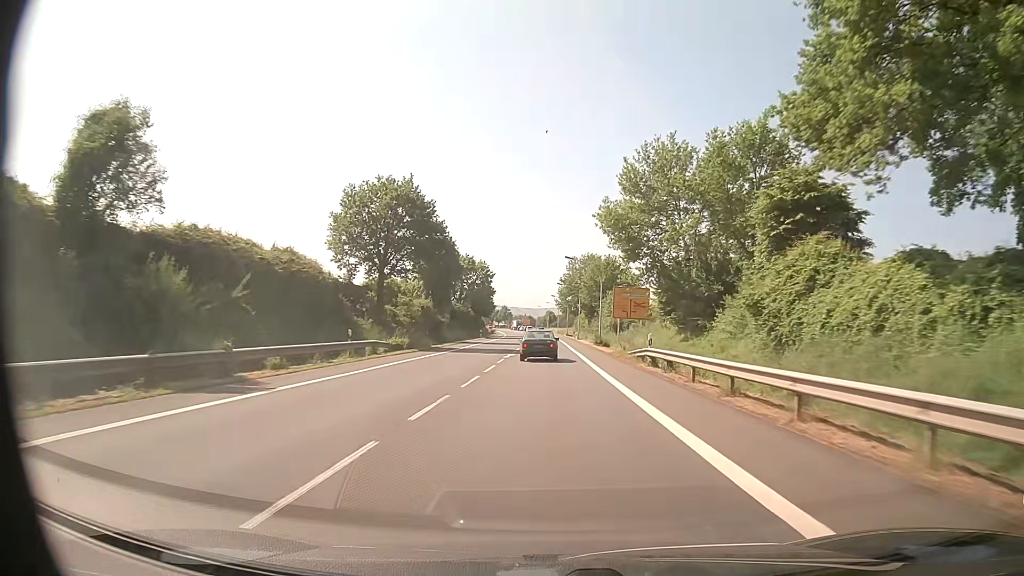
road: primary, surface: asphalt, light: Day
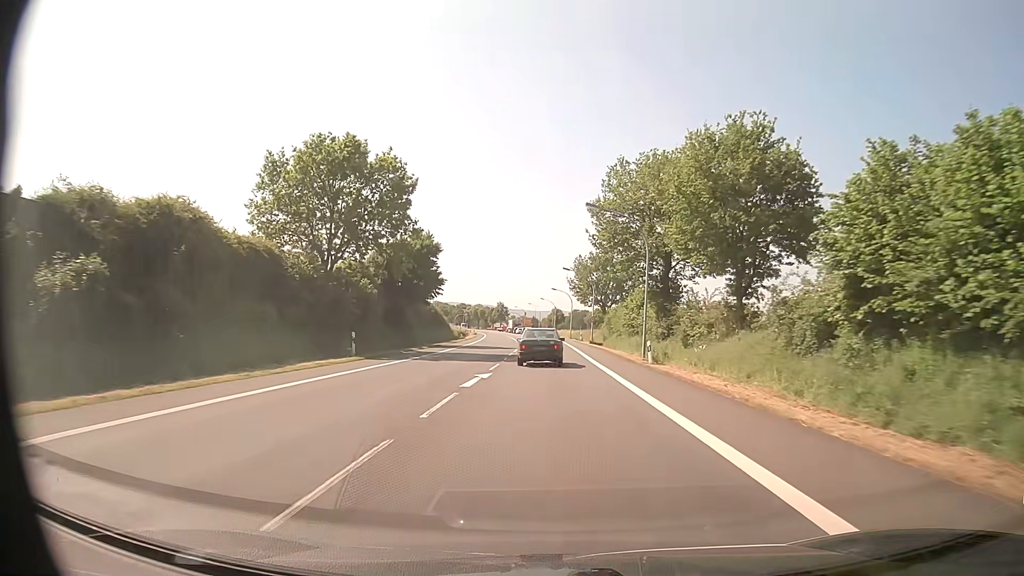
(-0.2, +59.6) m; 0°
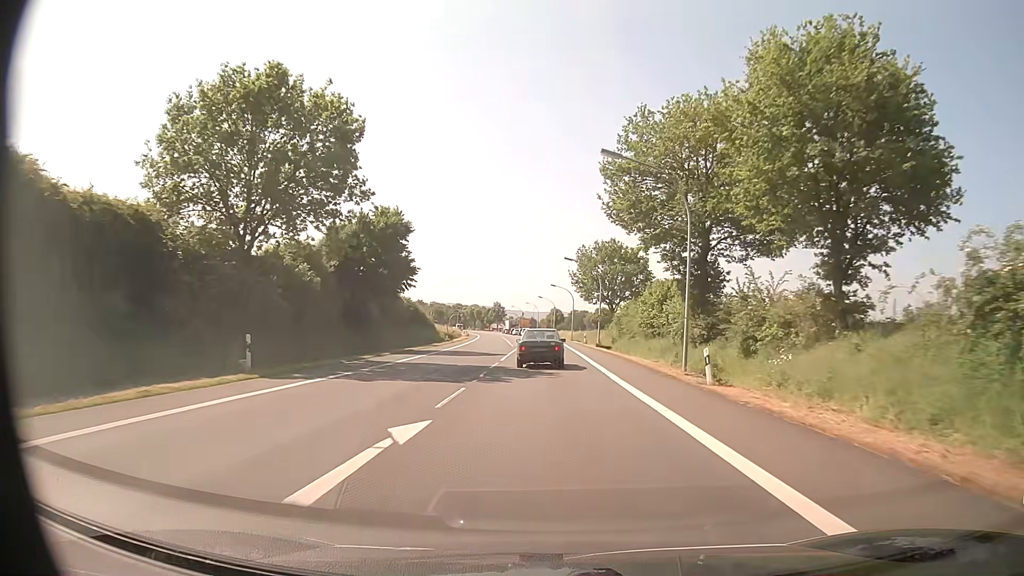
(0.0, +10.4) m; 0°
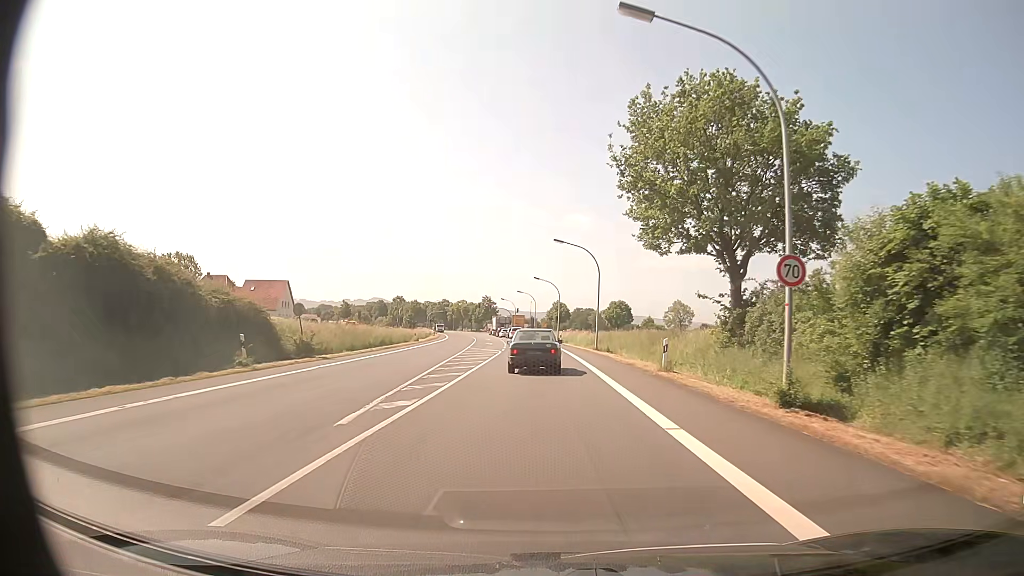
(+0.1, +46.1) m; 0°
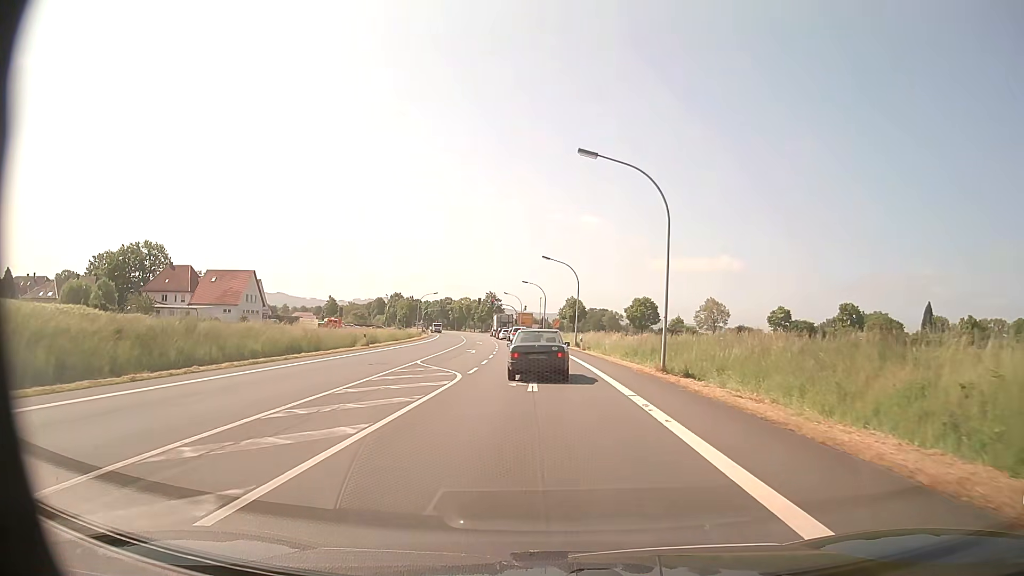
(-0.2, +23.6) m; -1°
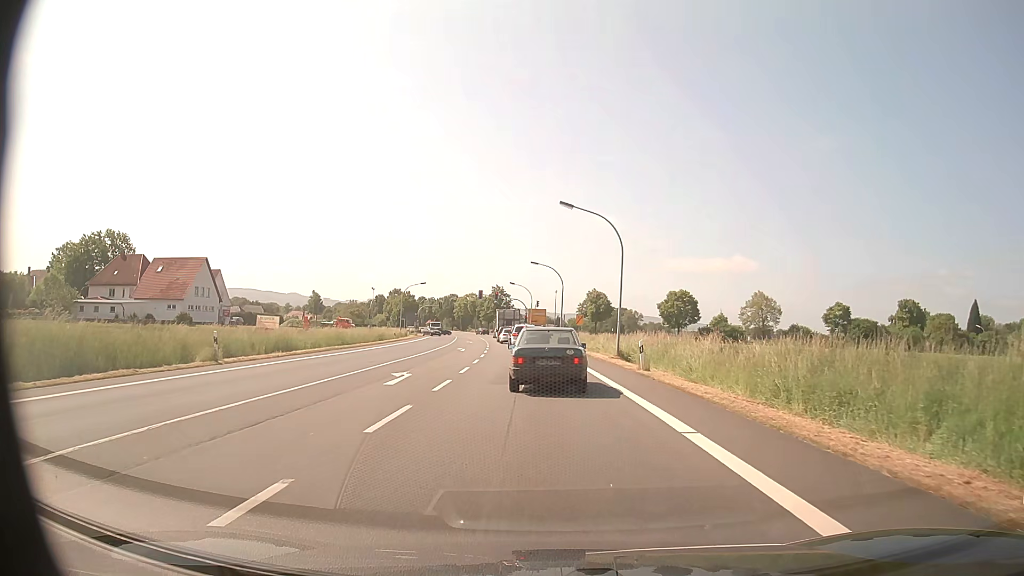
(-0.2, +24.1) m; -1°
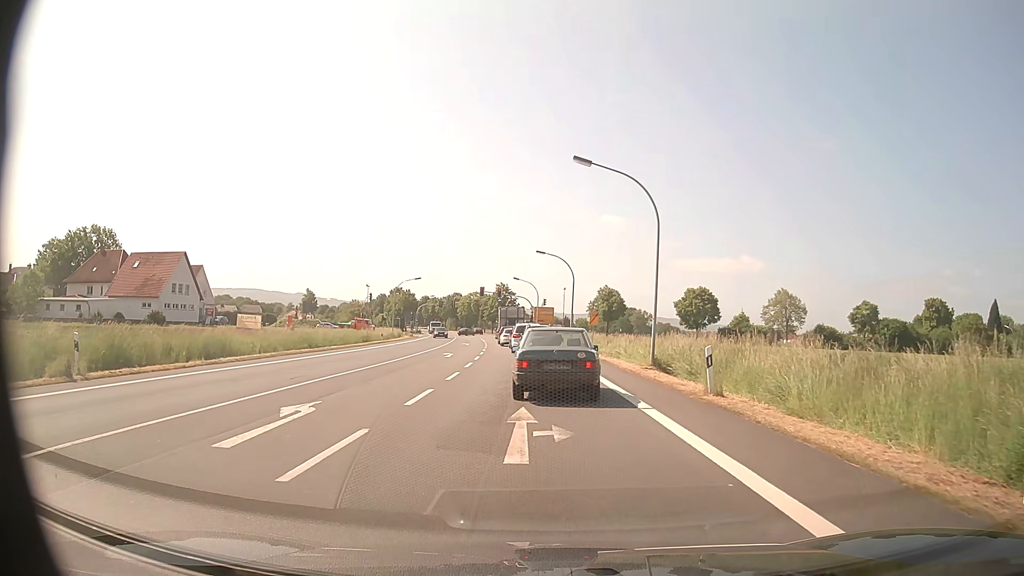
(0.0, +8.8) m; -1°
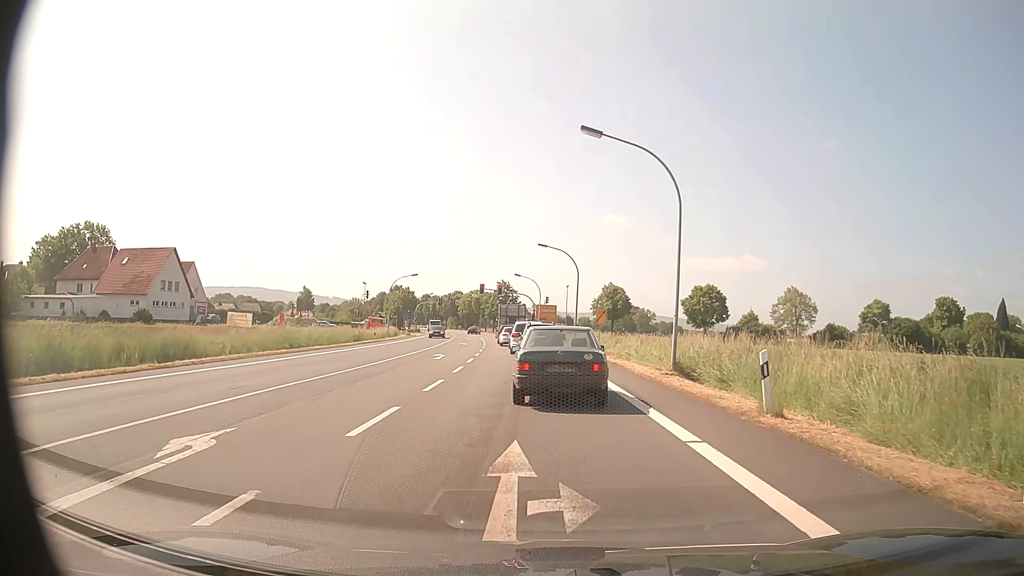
(0.0, +3.5) m; 0°
